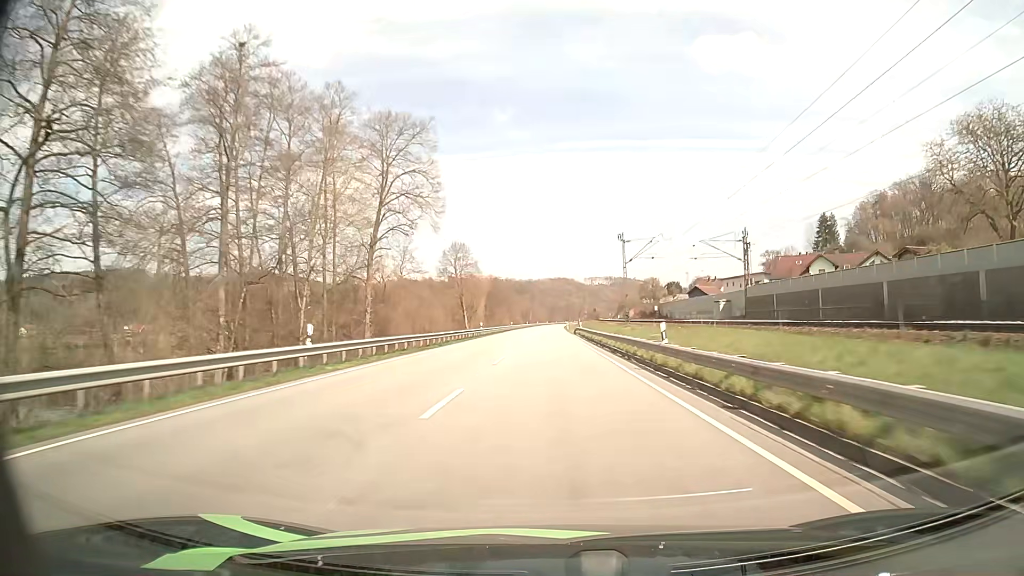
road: primary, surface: asphalt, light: Day
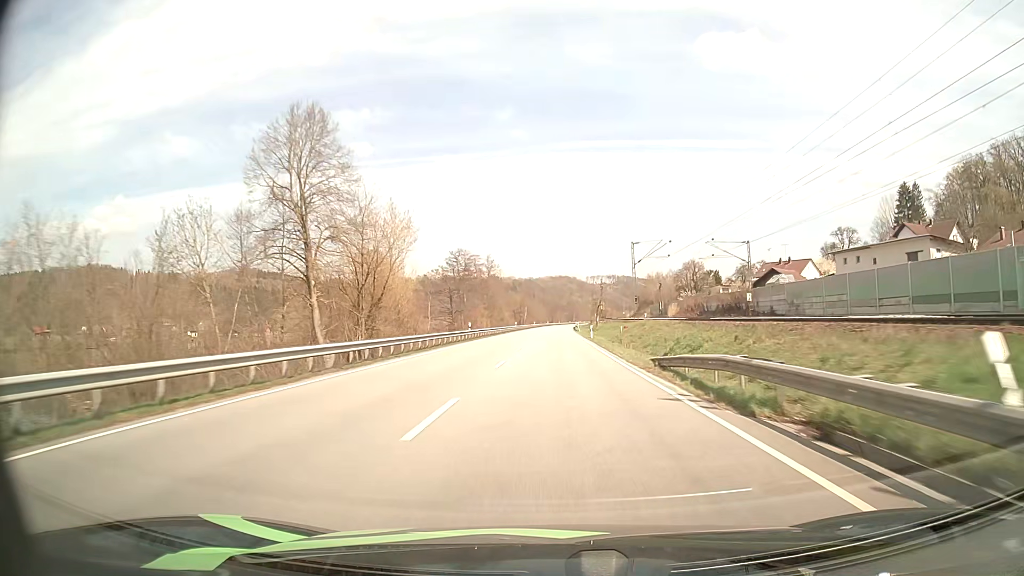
(+0.1, +62.1) m; 0°
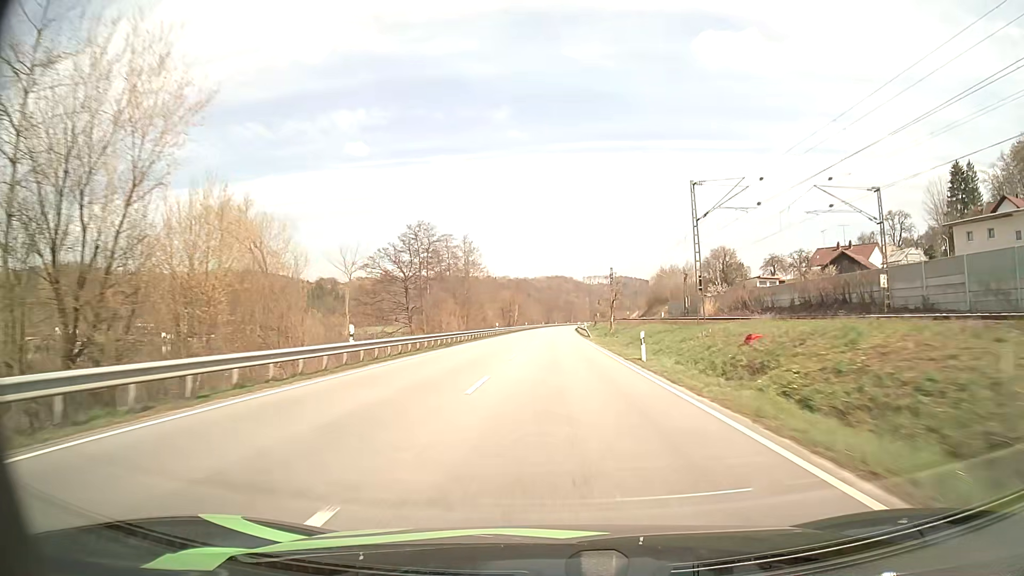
(+0.1, +31.2) m; 0°
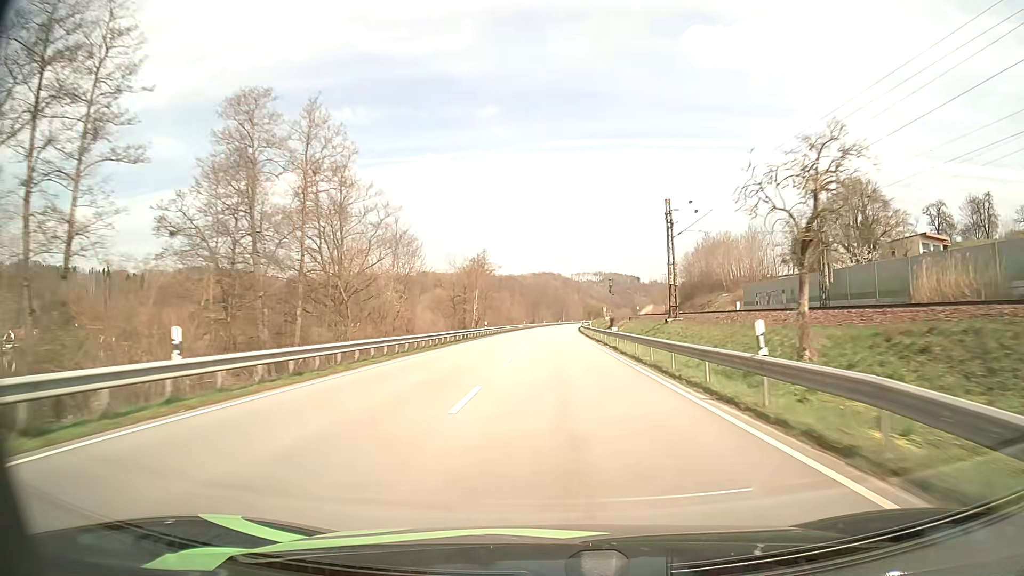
(+0.5, +63.3) m; +1°
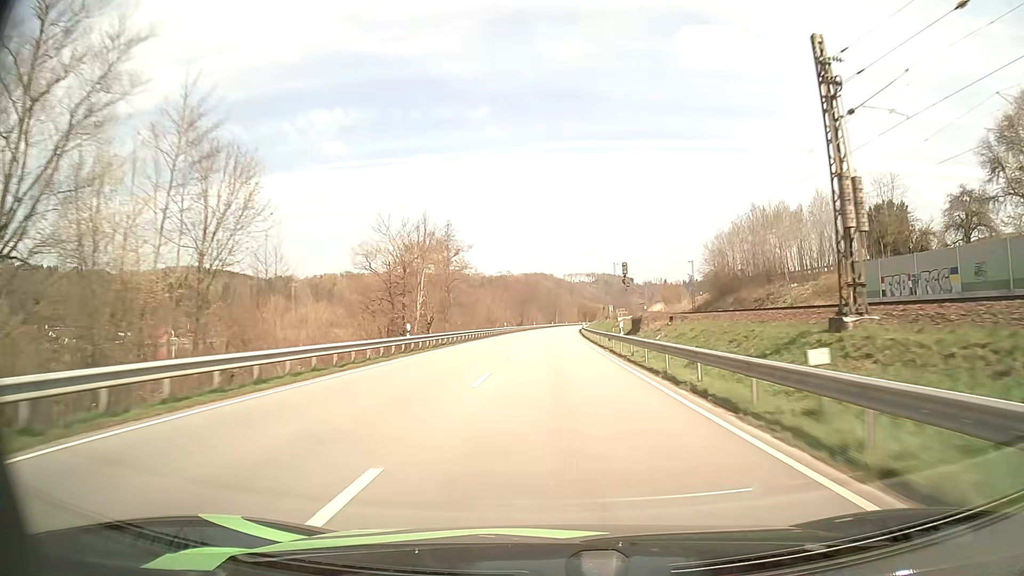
(+0.2, +32.0) m; +1°
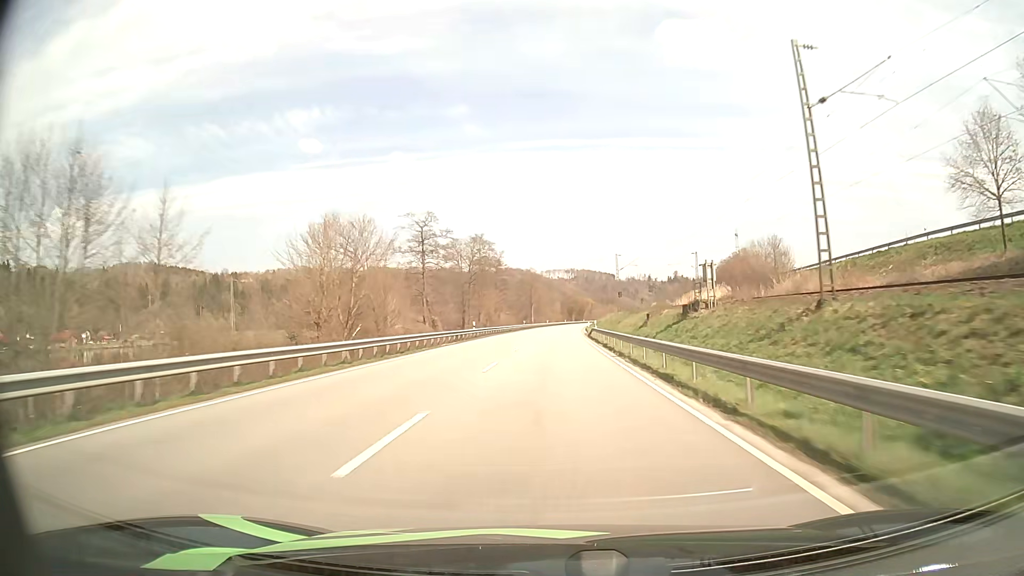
(+1.3, +81.0) m; +2°
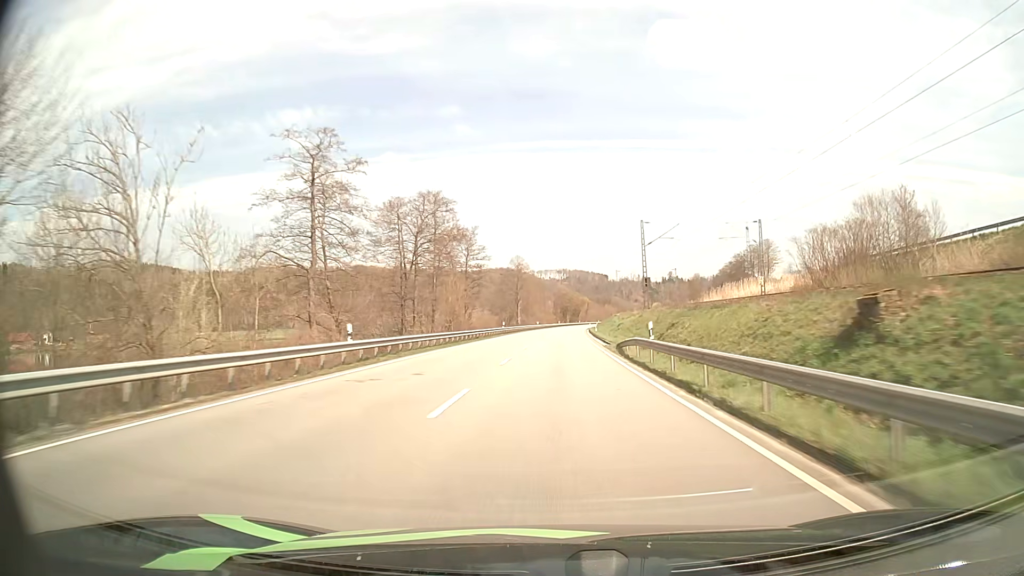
(+0.2, +32.6) m; +1°
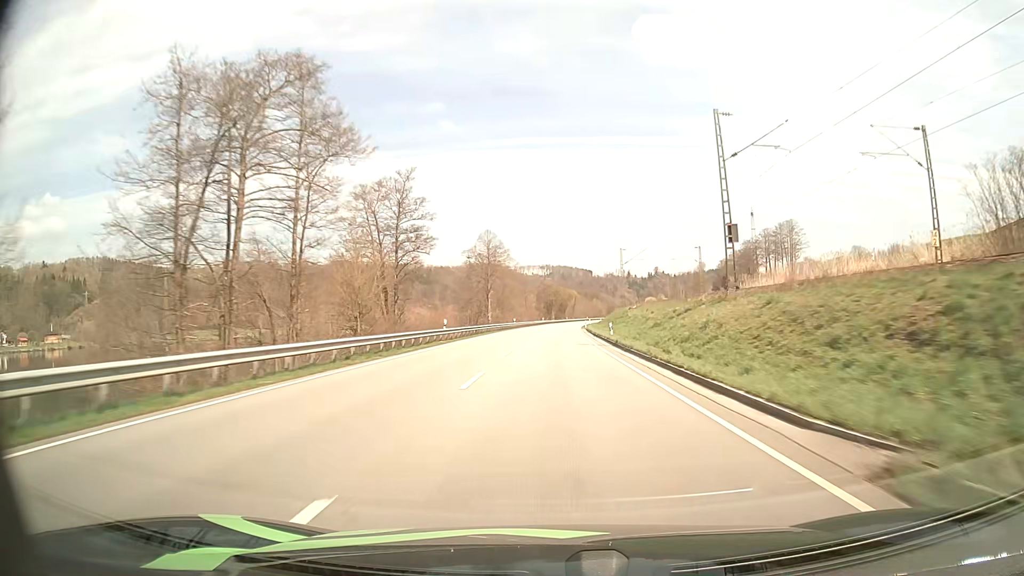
(+0.4, +32.7) m; +1°
(0, +10) (0, +20) (0, +30) (+1, +40) (+1, +50) (+1, +60) (+1, +70) (+2, +80) (+2, +90) (+3, +100) m
